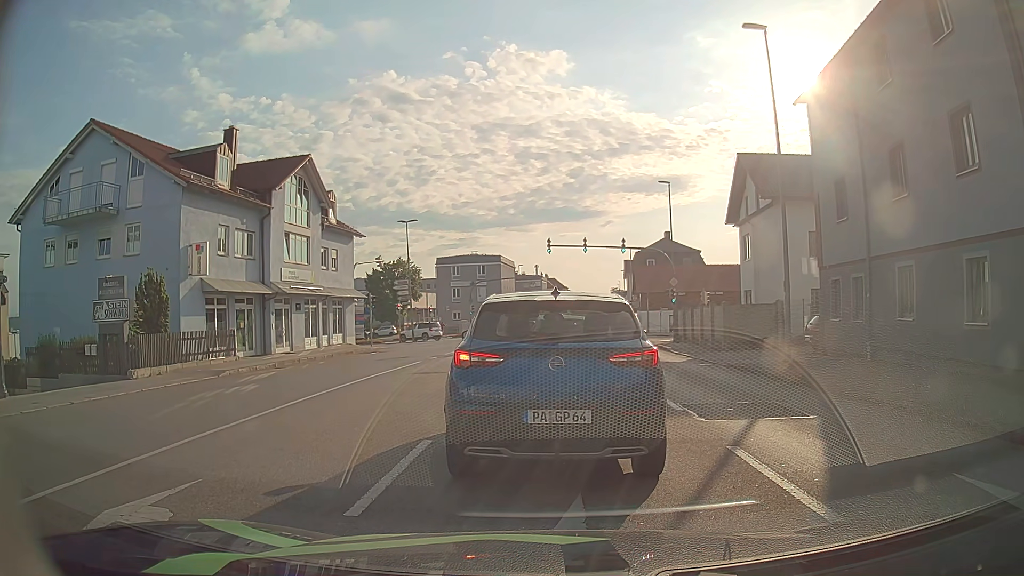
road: tertiary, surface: asphalt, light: Day
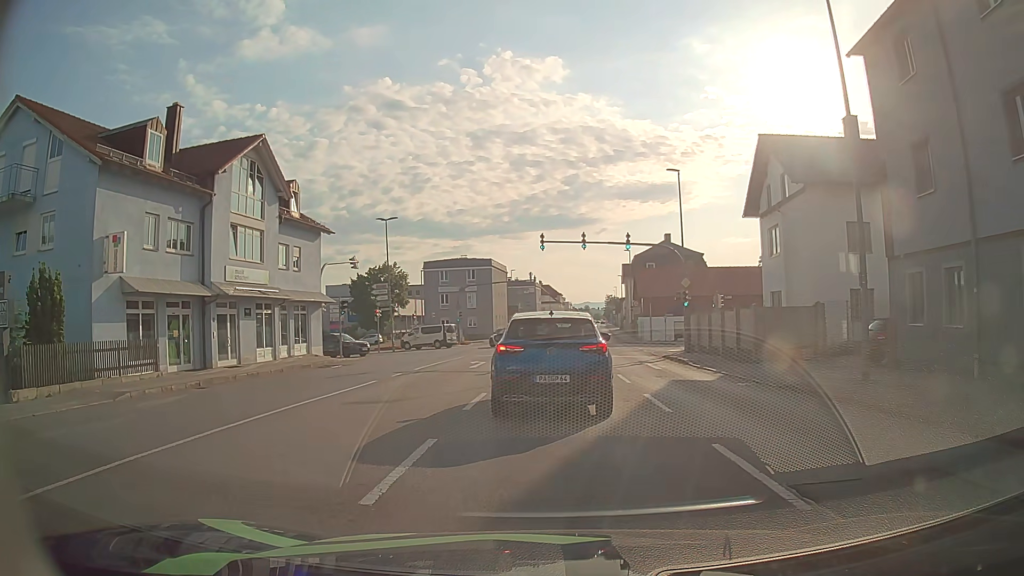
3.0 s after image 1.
(-0.1, +5.8) m; -1°
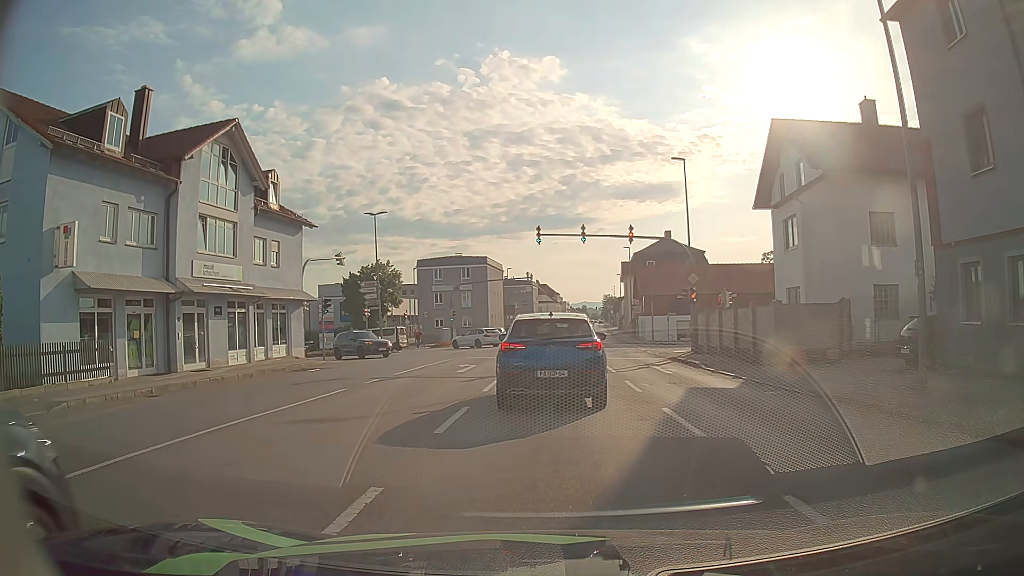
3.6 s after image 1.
(0.0, +2.7) m; 0°
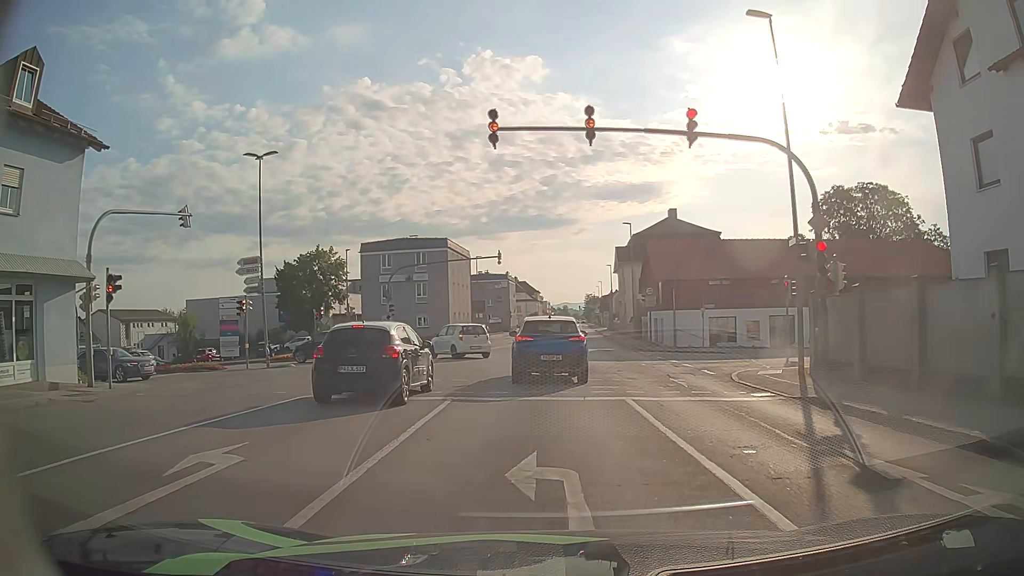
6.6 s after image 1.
(+0.2, +18.4) m; +2°
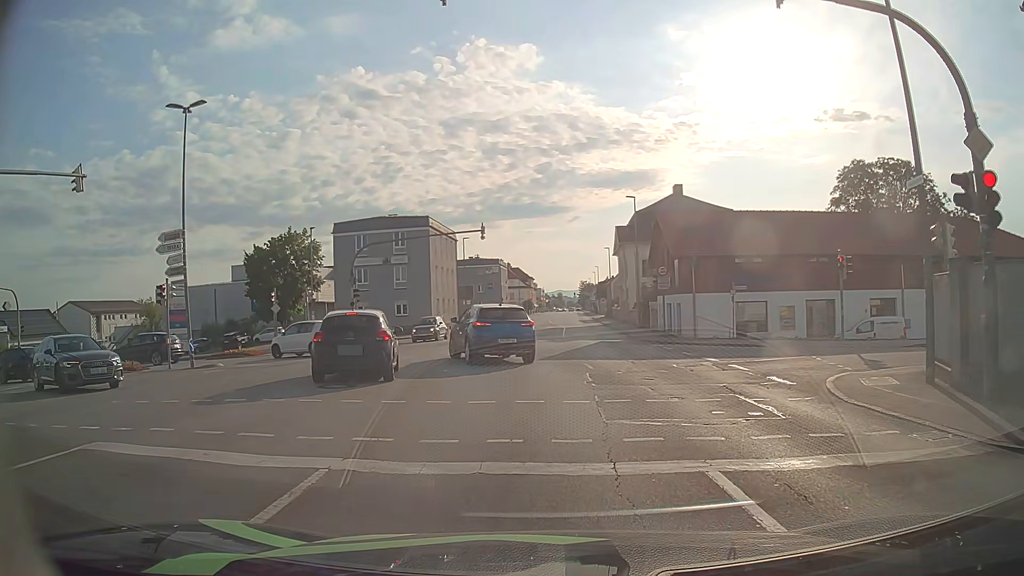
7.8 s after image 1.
(-0.1, +6.7) m; 0°
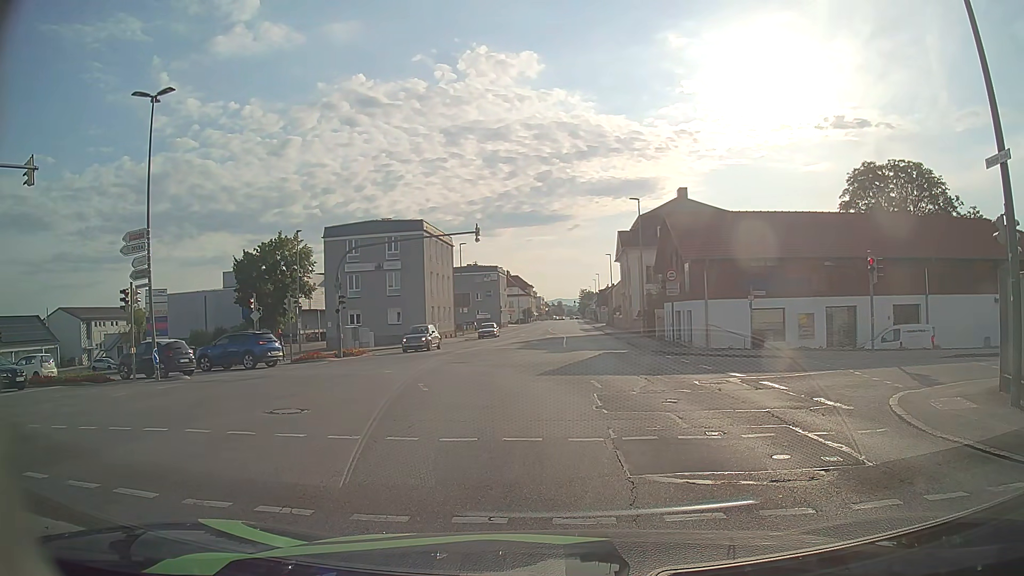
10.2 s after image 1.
(0.0, +2.4) m; -1°
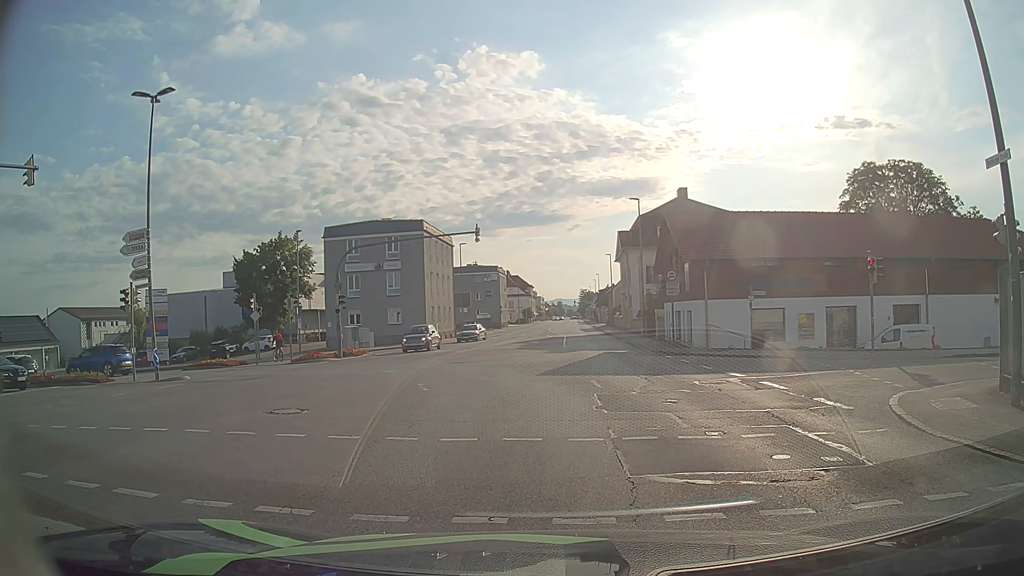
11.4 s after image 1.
(0.0, 0.0) m; 0°
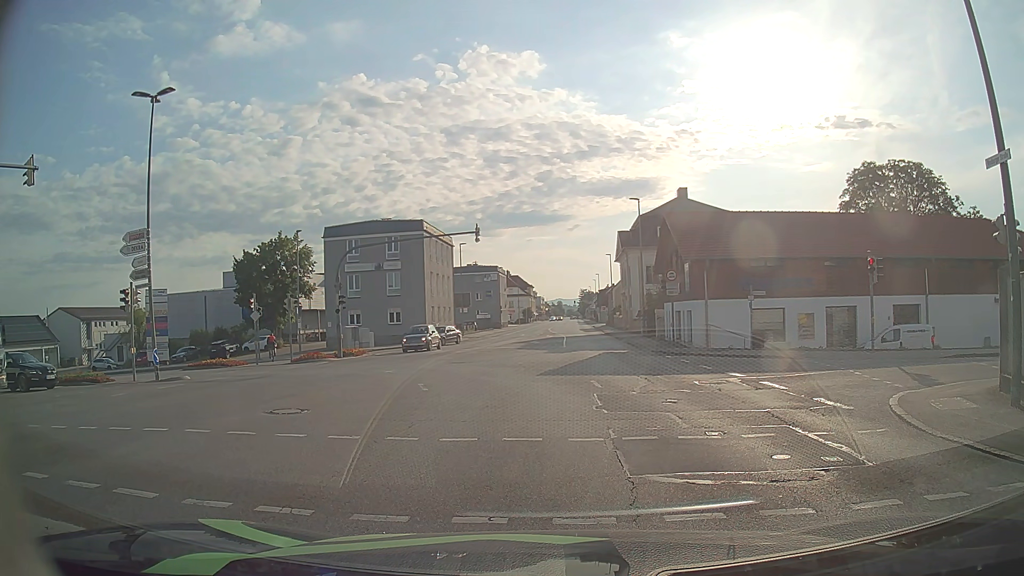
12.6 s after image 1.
(0.0, 0.0) m; 0°
